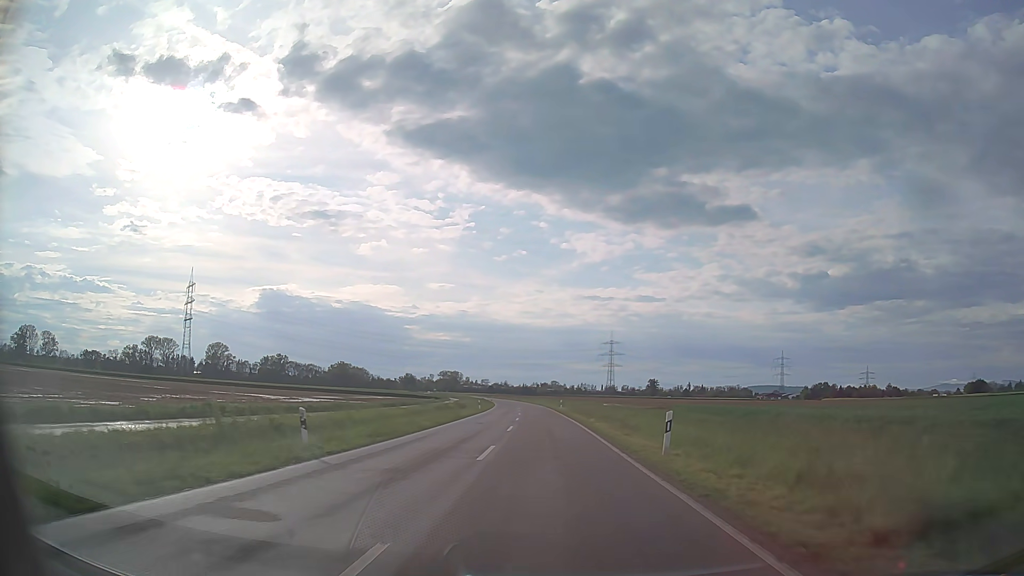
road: tertiary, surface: asphalt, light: Day
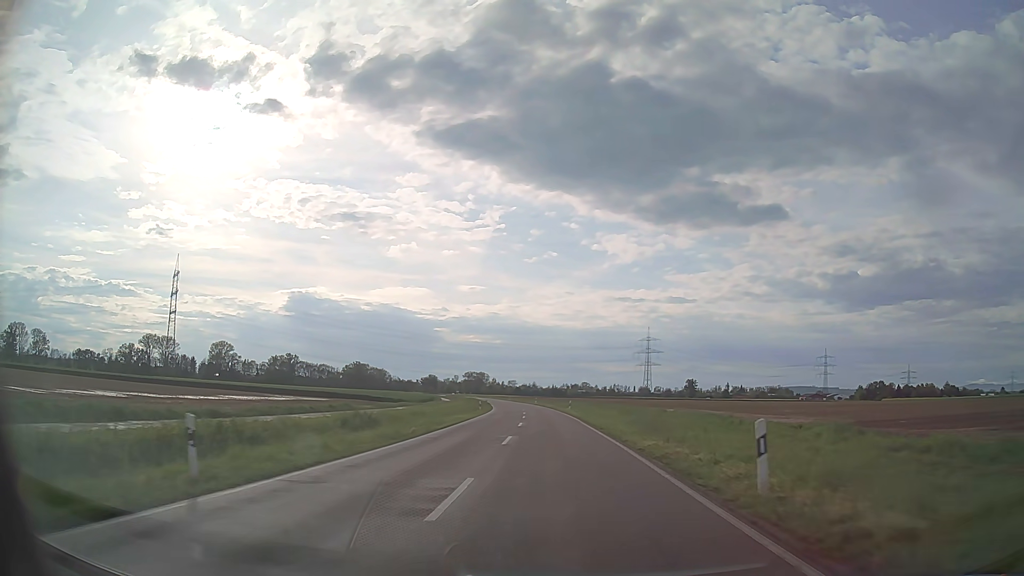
(-1.5, +55.8) m; -3°
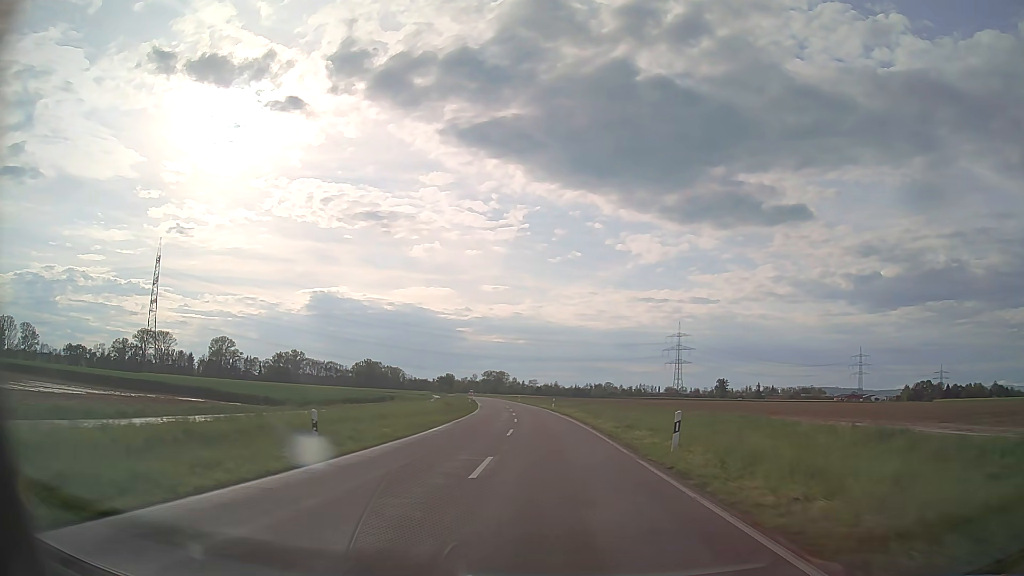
(-0.6, +44.8) m; -2°
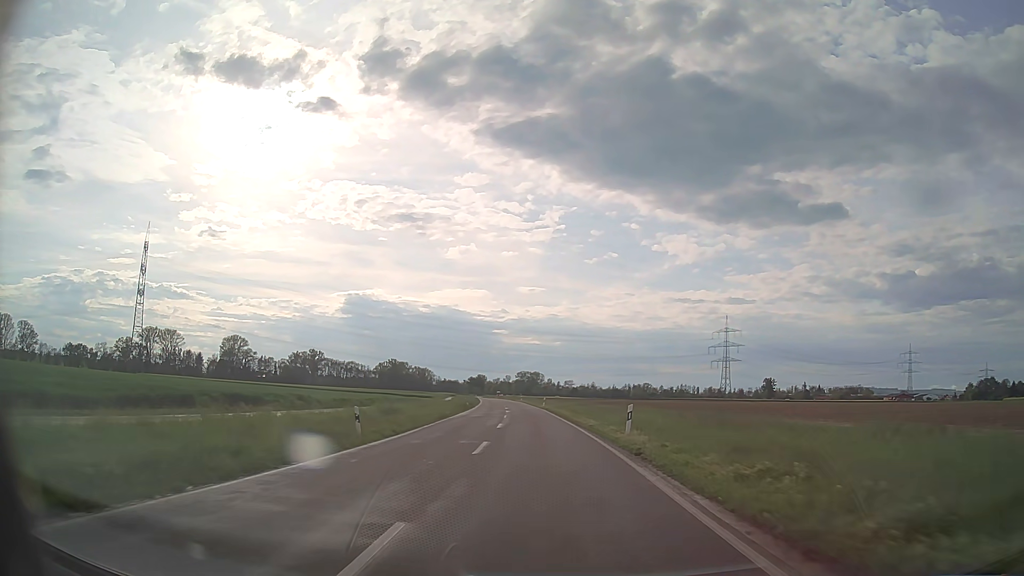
(-1.0, +44.9) m; -3°
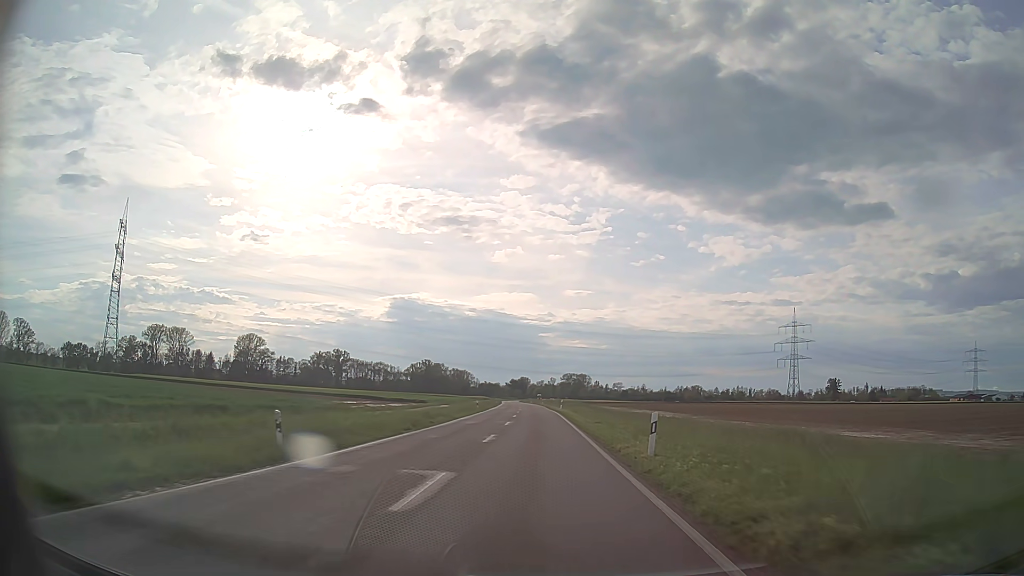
(-1.9, +56.2) m; -4°
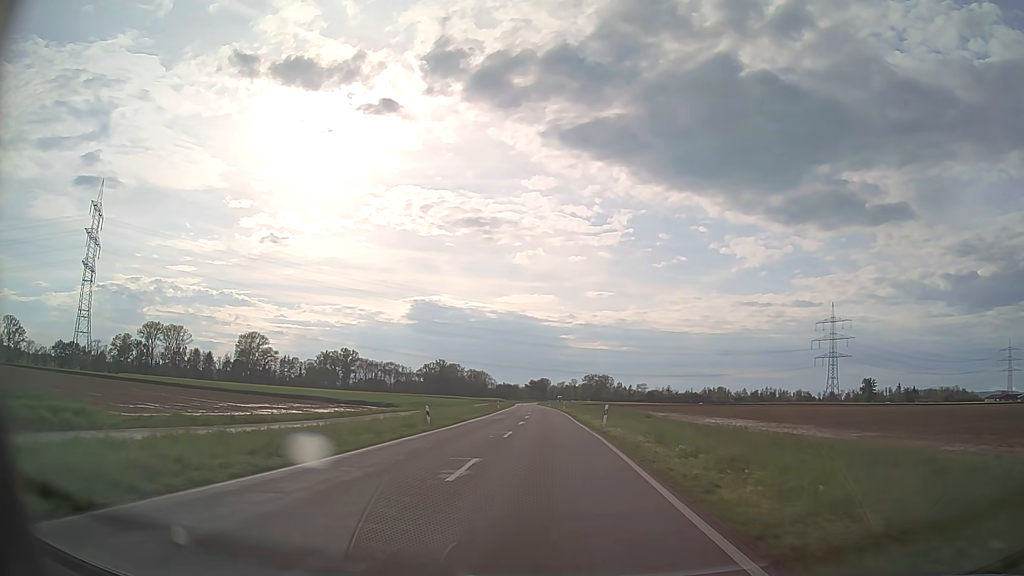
(-0.5, +33.8) m; -2°
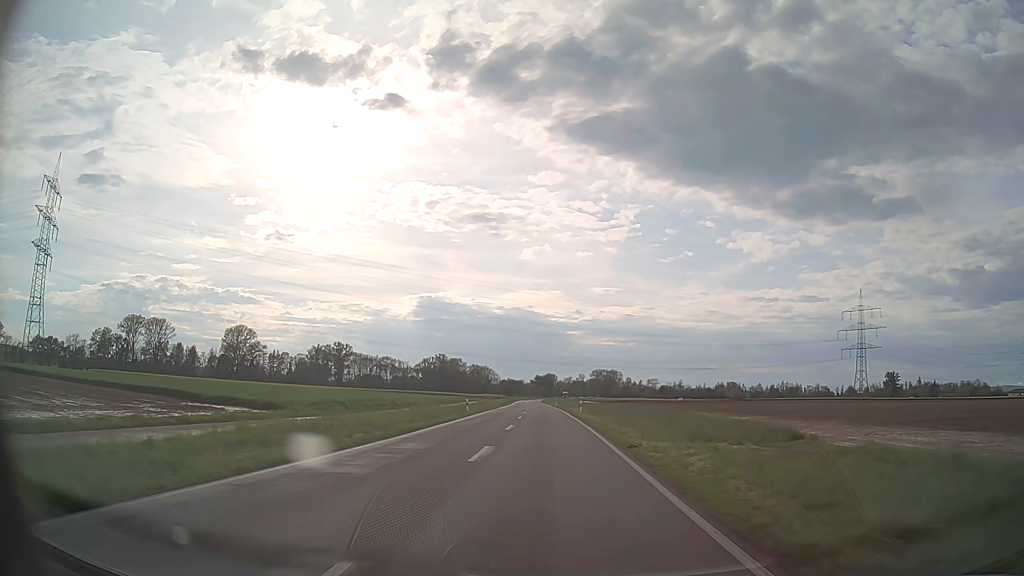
(-0.1, +33.7) m; -1°
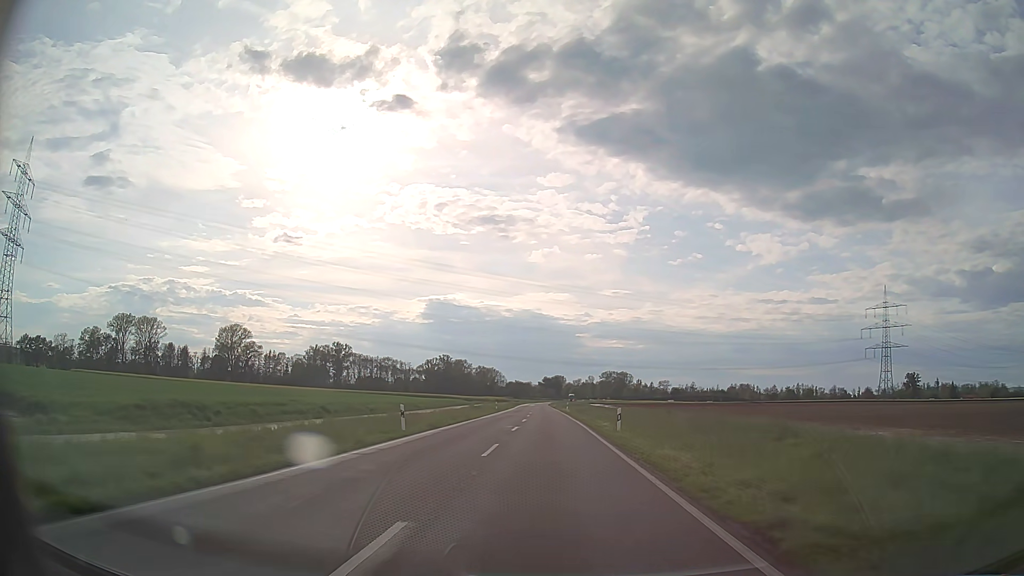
(-0.2, +22.4) m; -1°
(0, +10) (0, +20) (0, +30) (0, +40) (0, +50) (-1, +60) (-1, +70) (-1, +80) (-1, +90) (-1, +100) m
